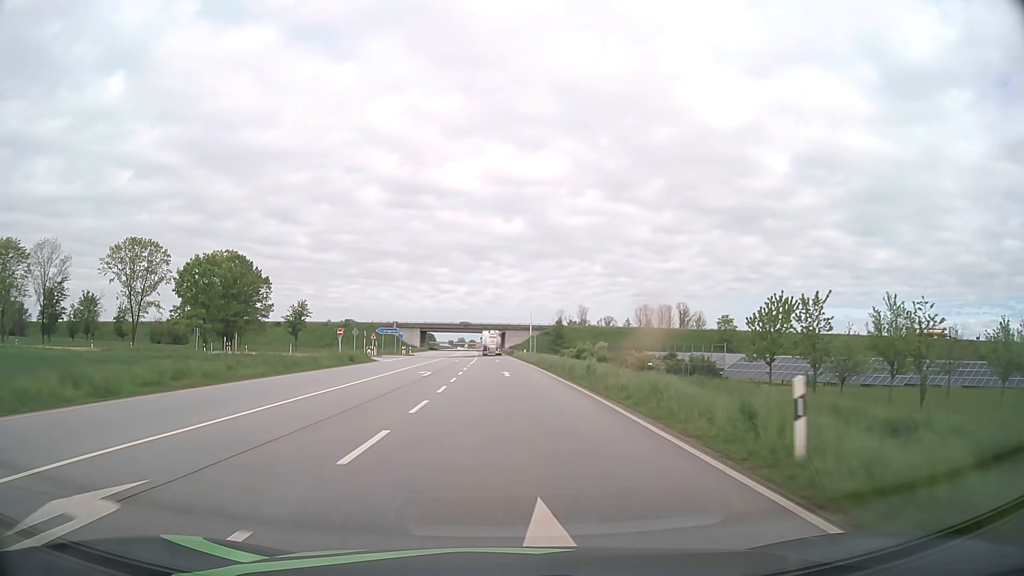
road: primary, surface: asphalt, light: Day
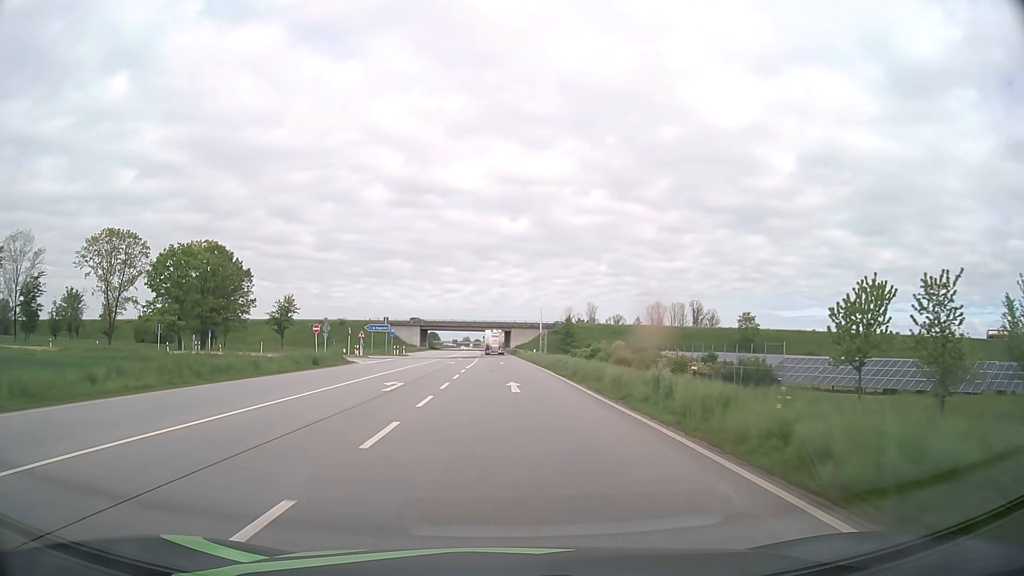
(-0.1, +11.0) m; -1°
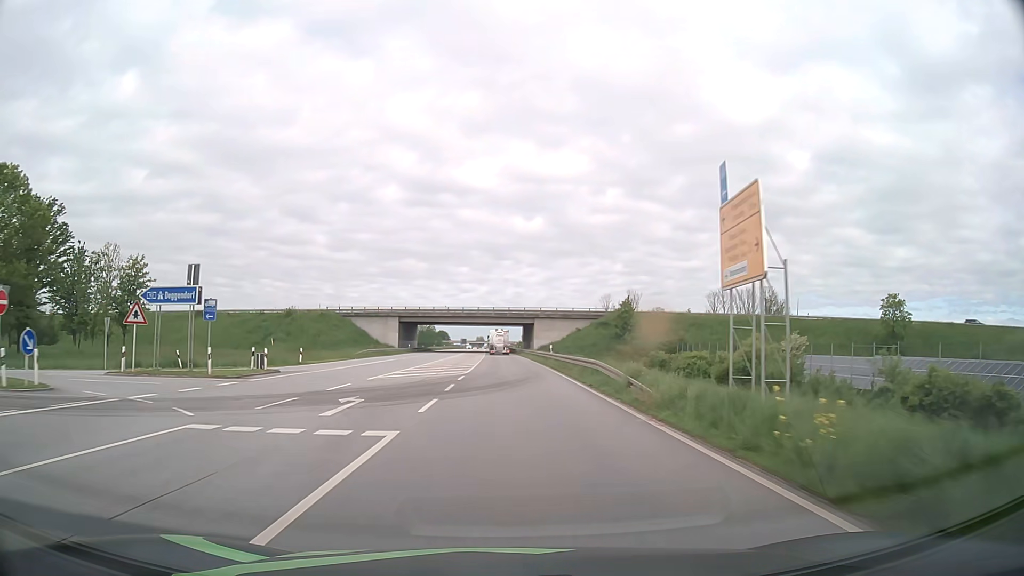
(-0.7, +54.9) m; -1°
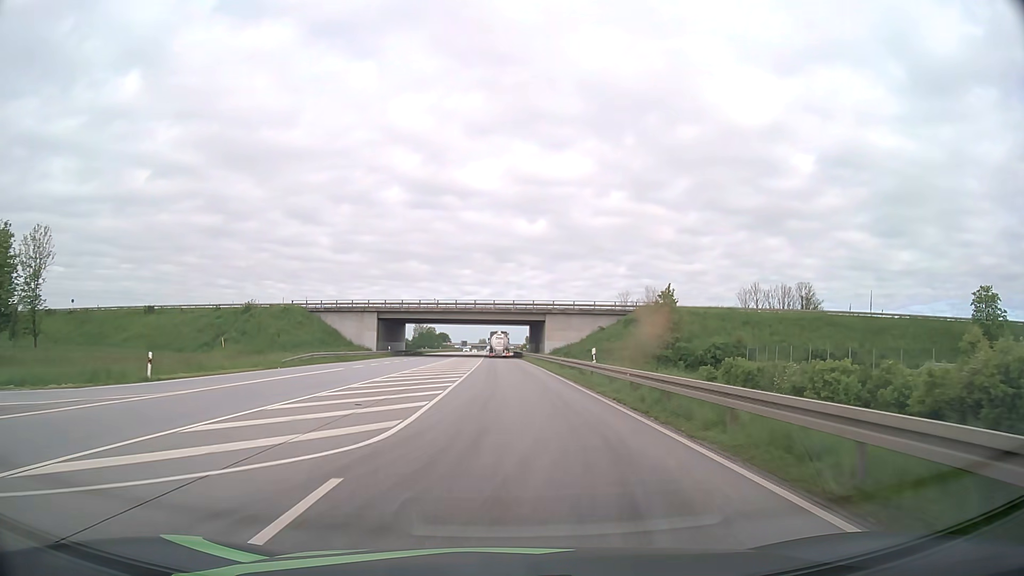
(0.0, +21.8) m; 0°
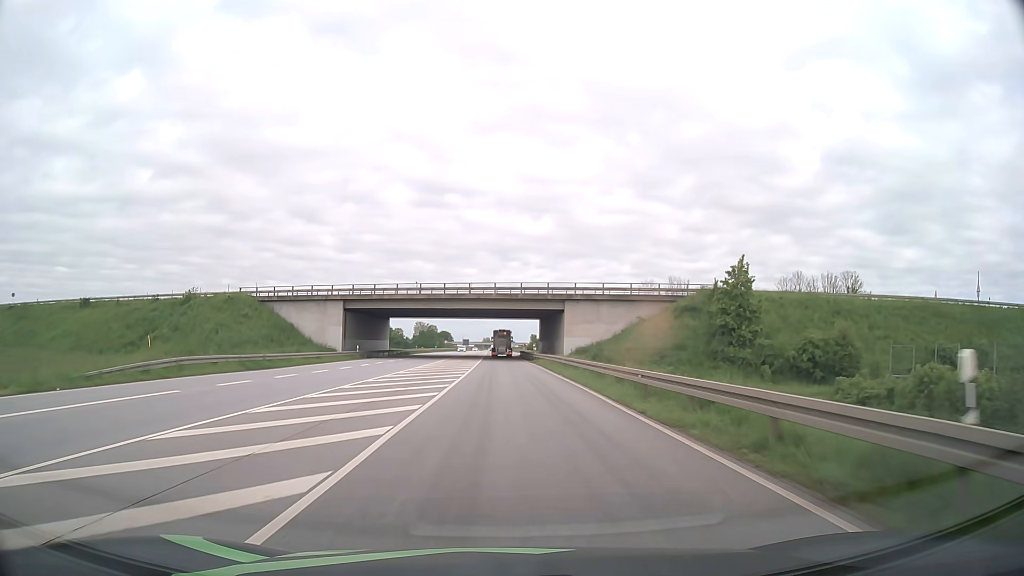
(-0.1, +21.8) m; 0°
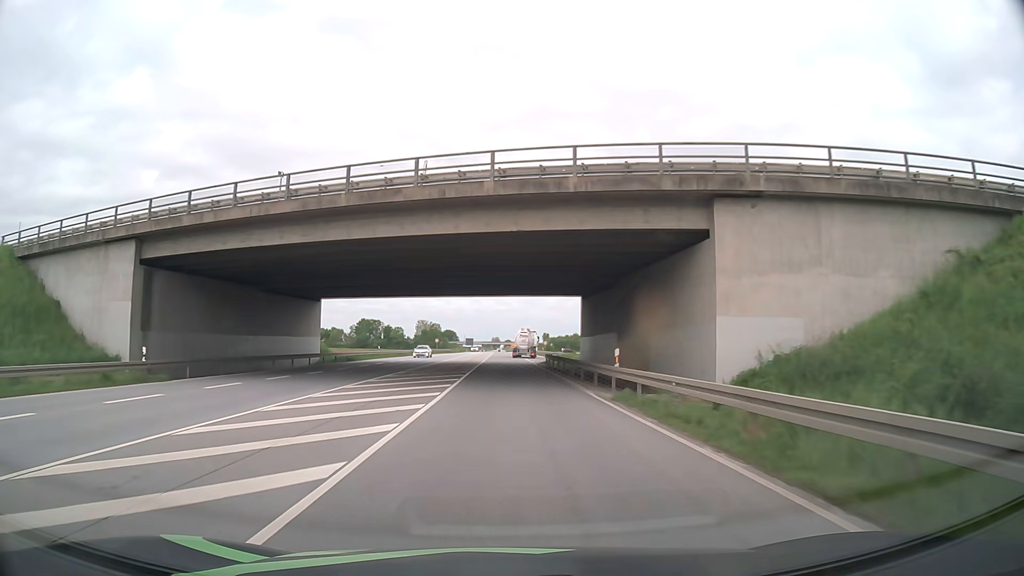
(-0.3, +43.4) m; -1°
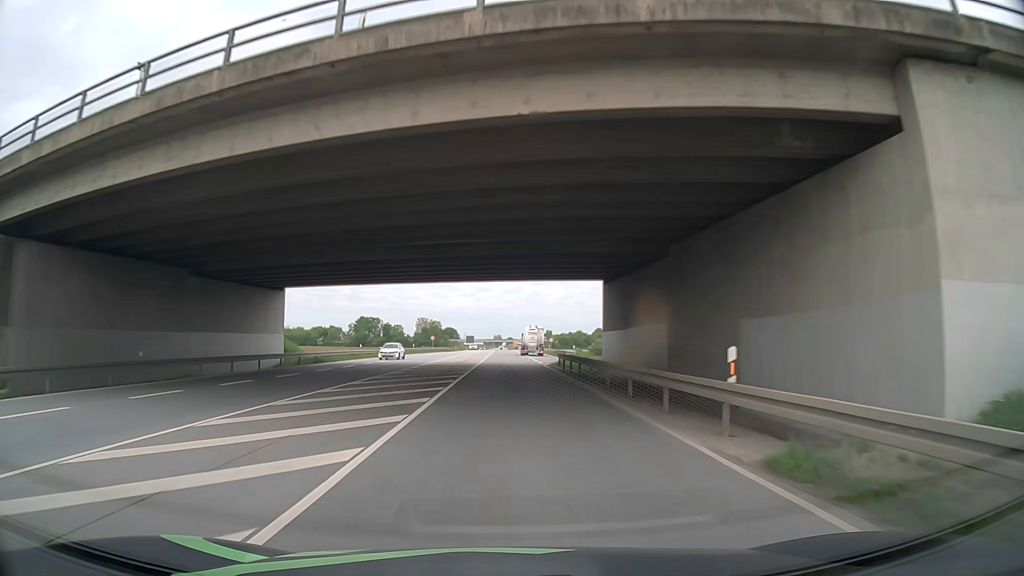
(0.0, +10.8) m; 0°
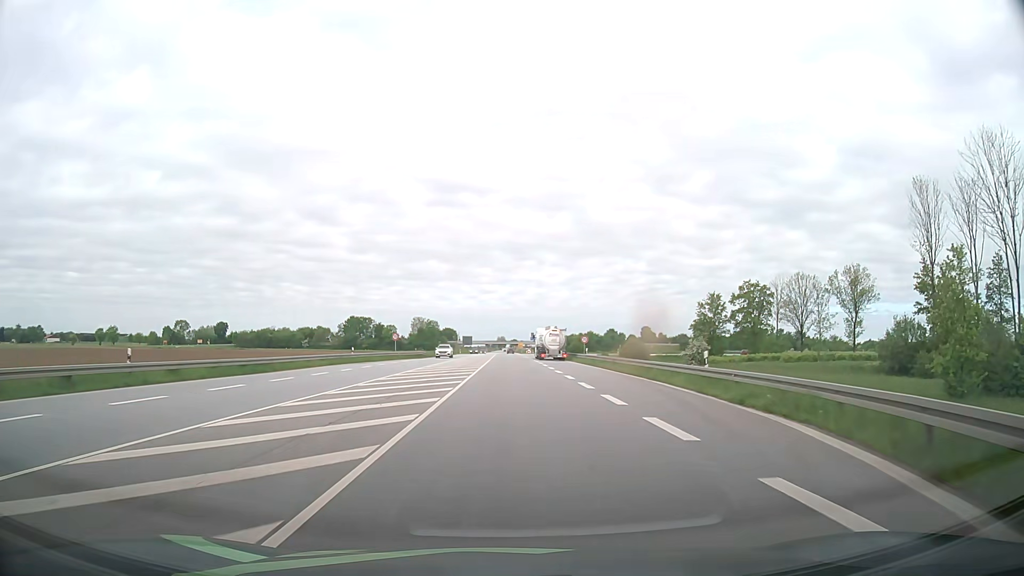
(-0.1, +43.3) m; -1°
(0, +10) (0, +20) (0, +30) (0, +40) (0, +50) (0, +60) (0, +70) (0, +80) (0, +90) (0, +100) m
